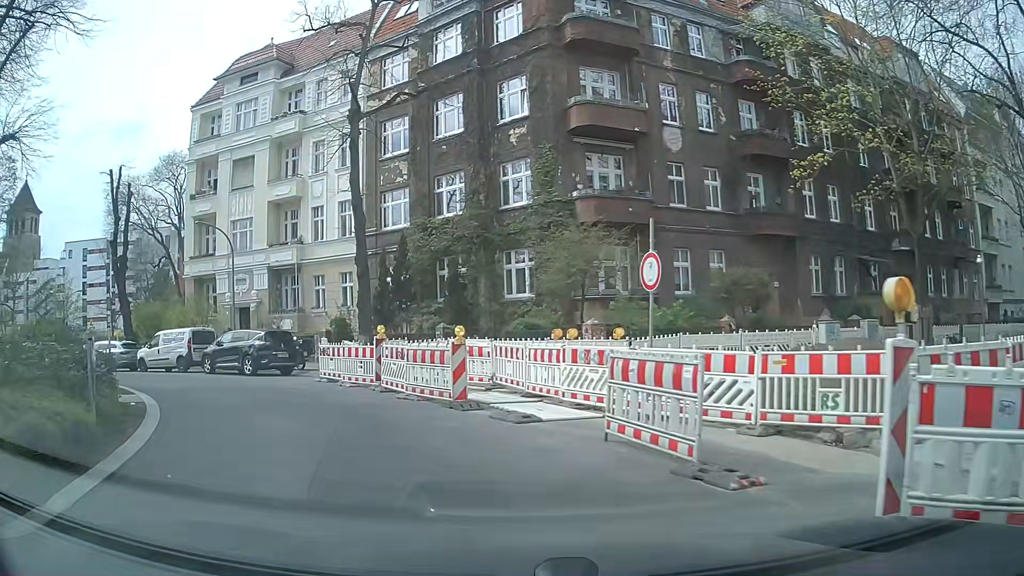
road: residential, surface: asphalt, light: Day
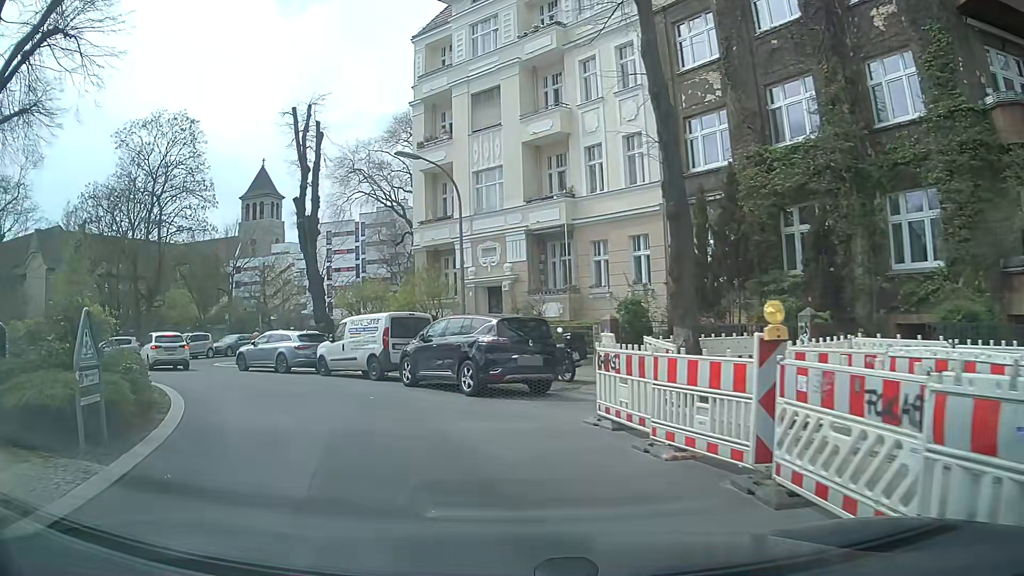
(-1.8, +10.4) m; -24°
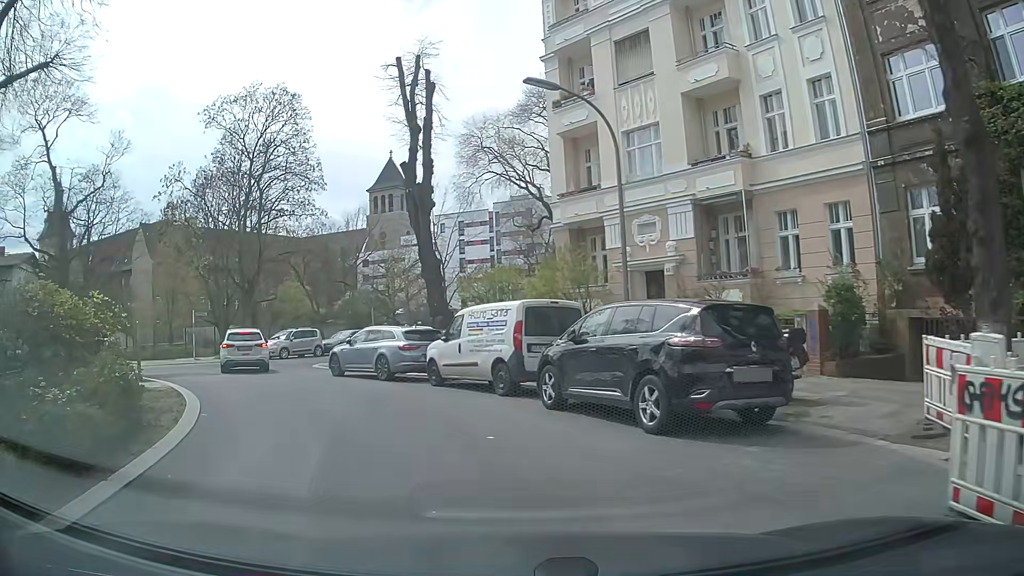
(-0.4, +5.3) m; -11°
